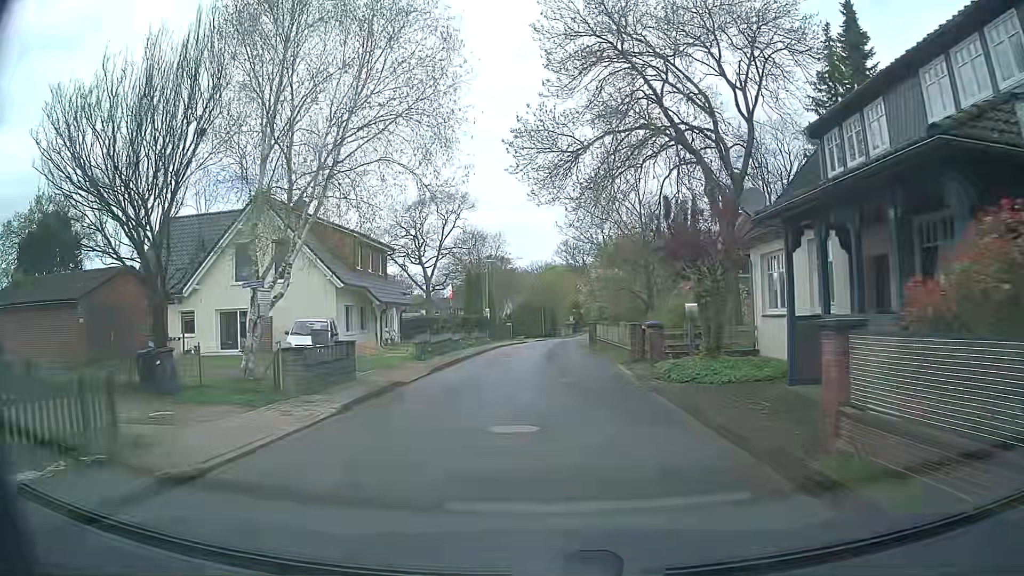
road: unclassified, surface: asphalt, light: Day
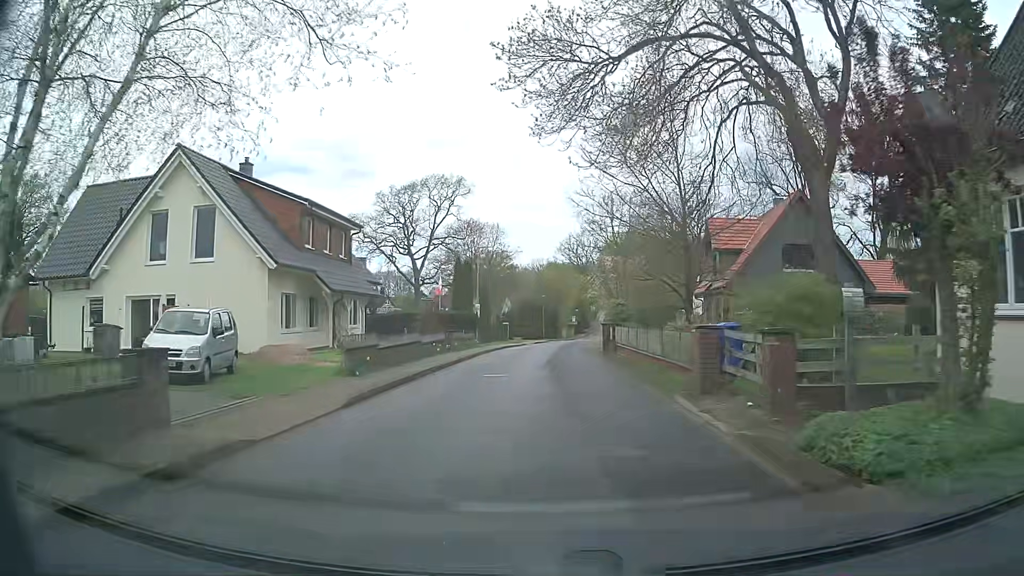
(-0.1, +9.0) m; 0°
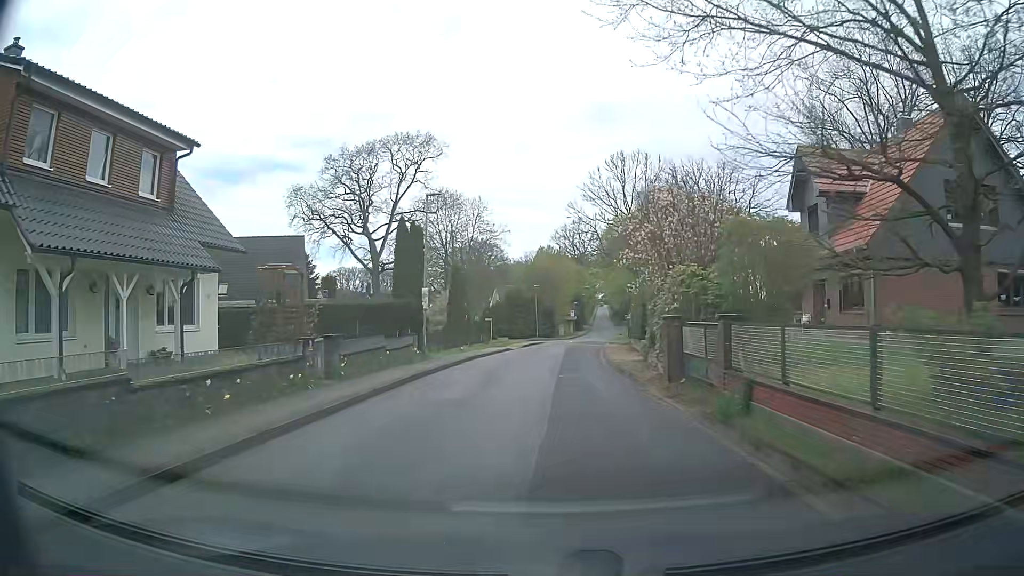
(+0.2, +18.0) m; 0°
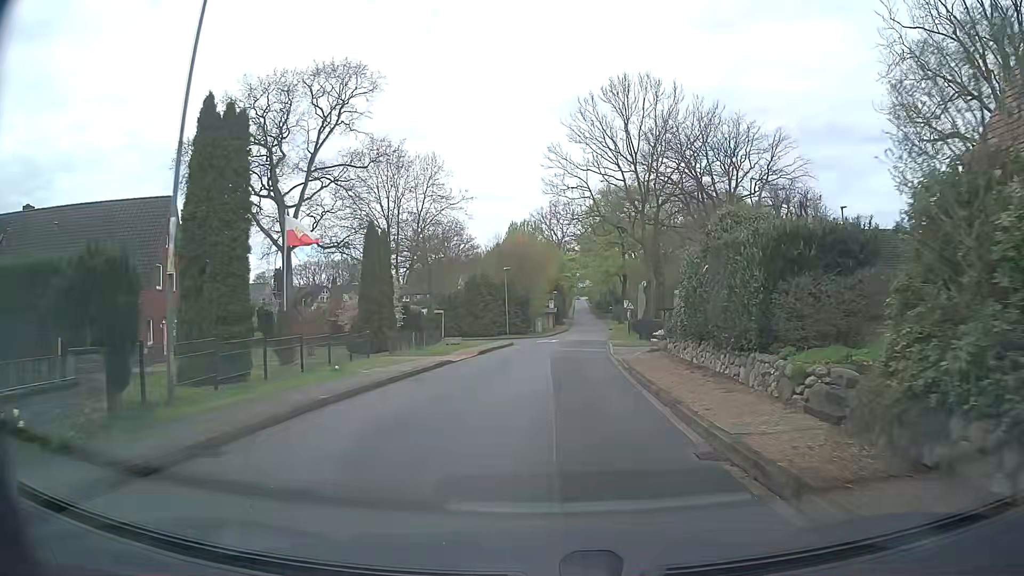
(+0.6, +18.2) m; +2°
(0, +10) (+1, +20) (+1, +30) (+2, +40) (+4, +50) (+5, +60) (+6, +70) (+7, +80) (+8, +90) (+9, +100) m
